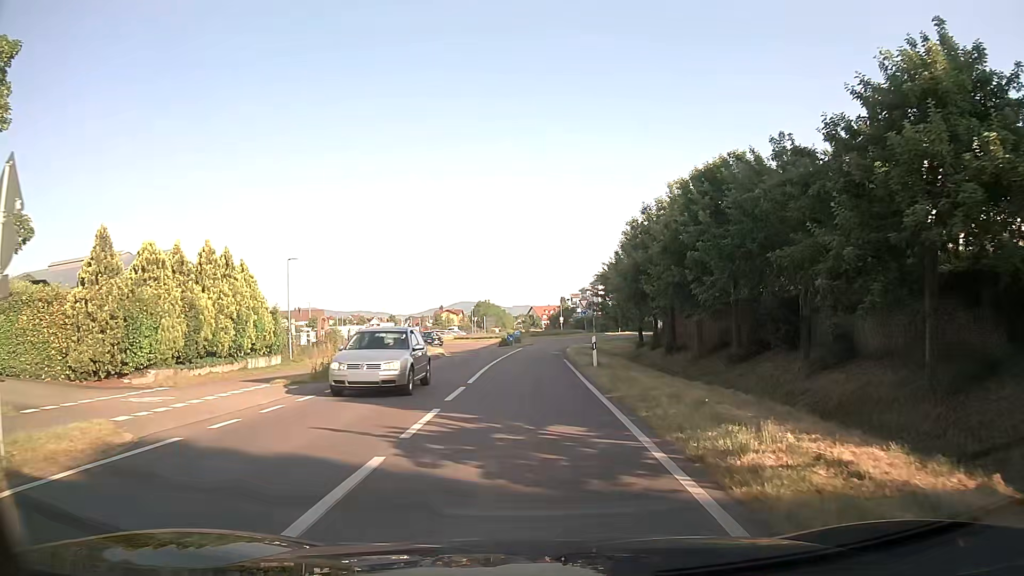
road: secondary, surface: asphalt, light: Day
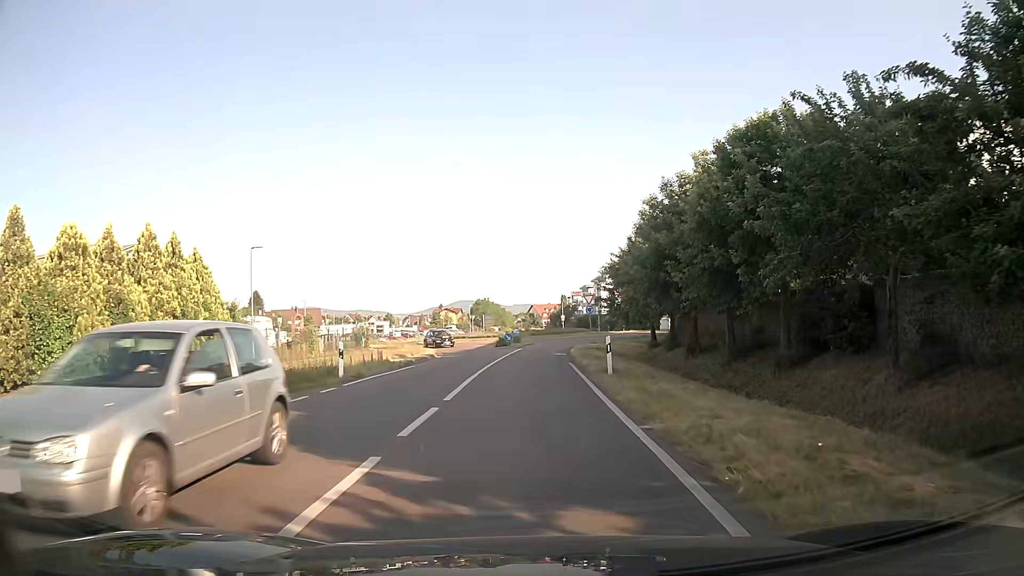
(0.0, +4.5) m; 0°
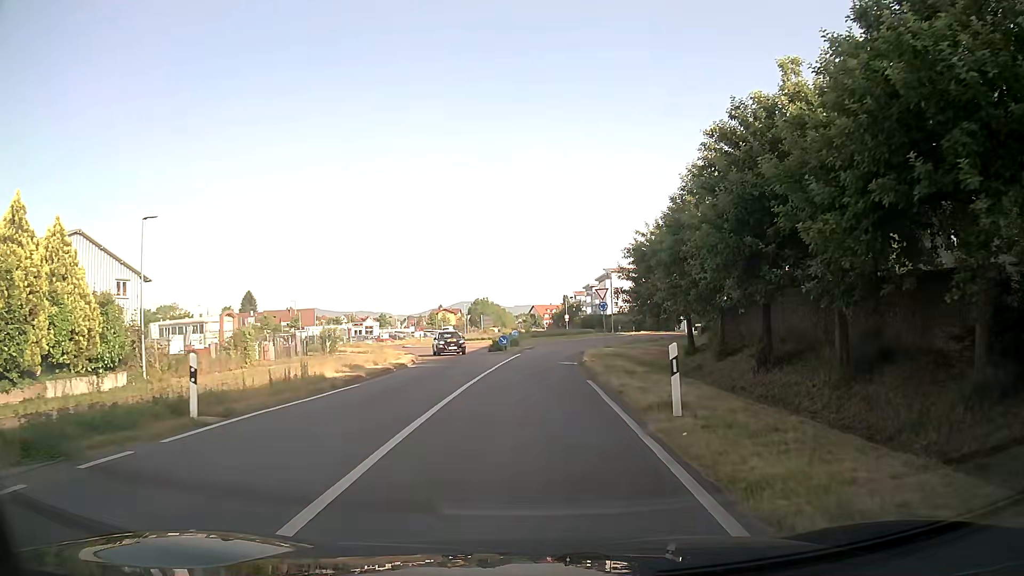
(0.0, +8.8) m; 0°
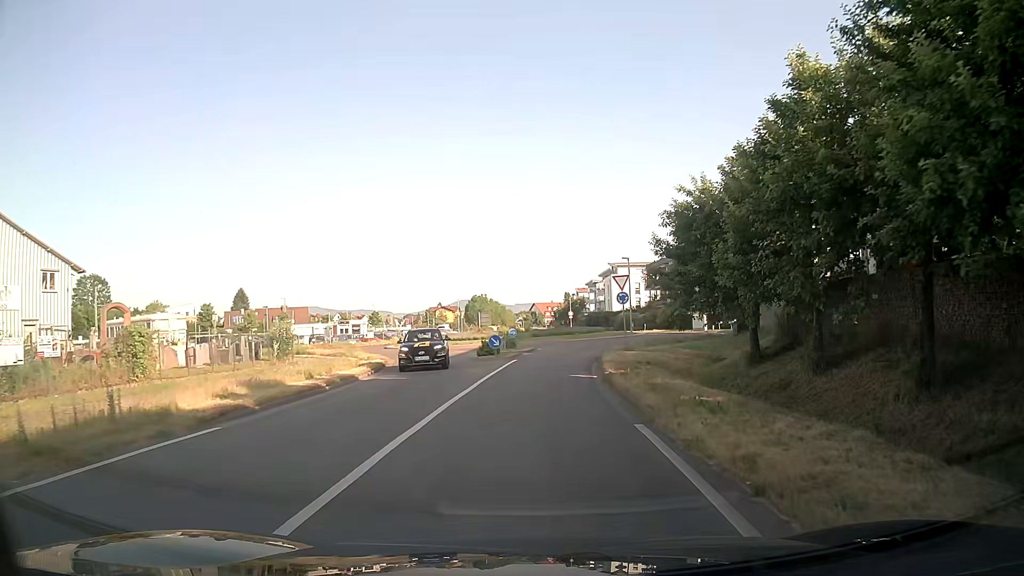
(0.0, +8.6) m; -1°
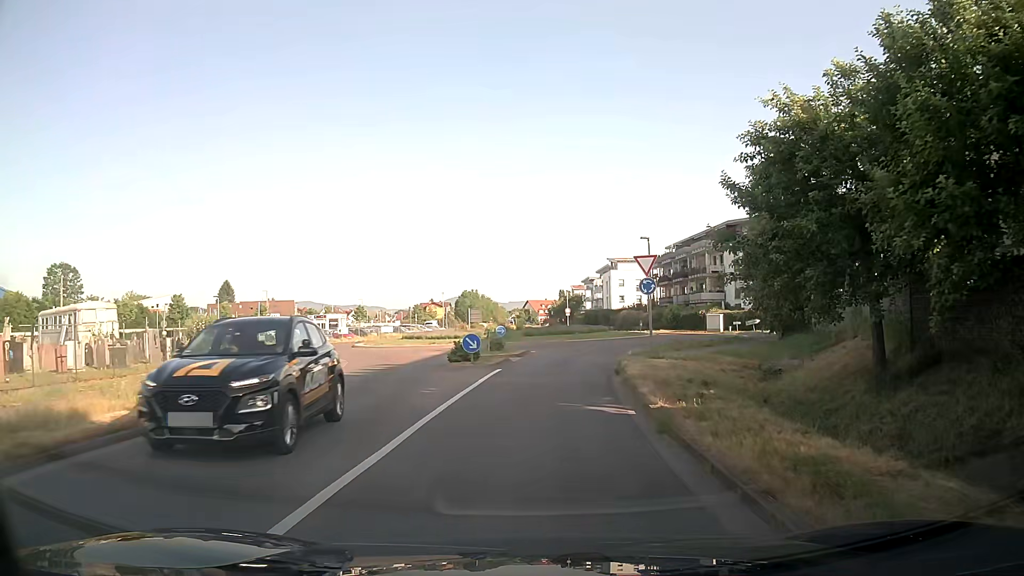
(+0.1, +8.3) m; 0°
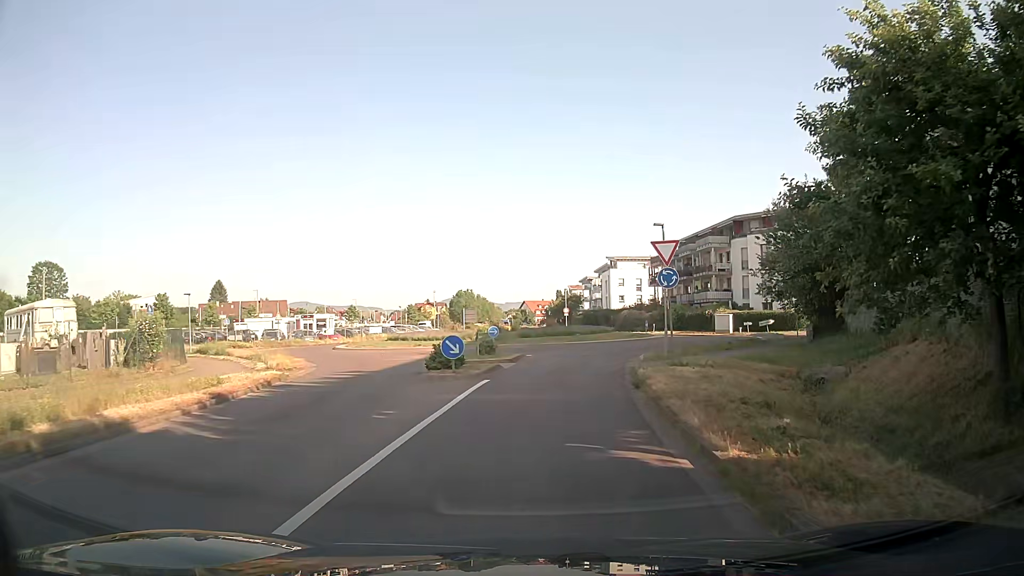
(+0.1, +4.1) m; +1°
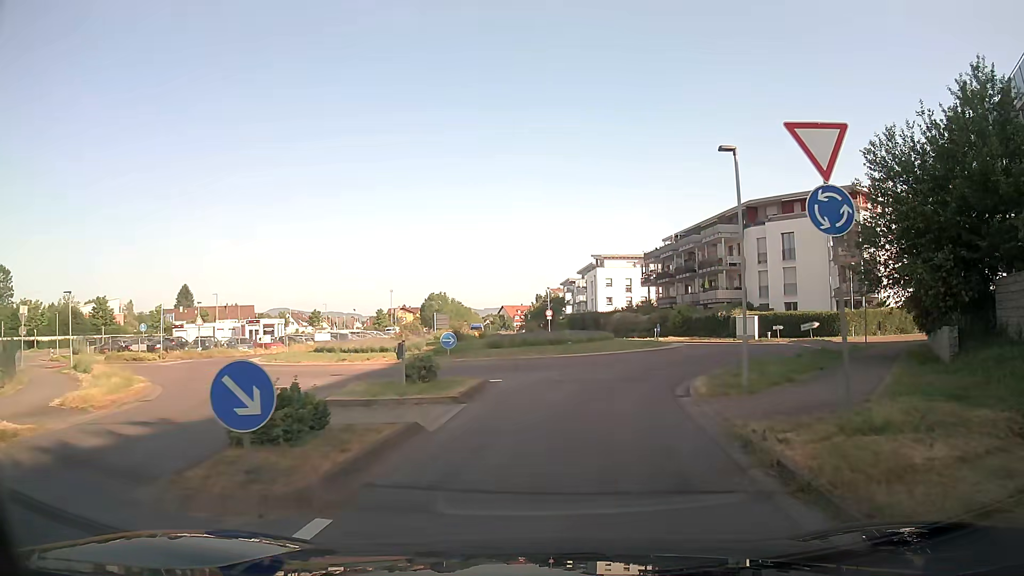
(+0.1, +11.7) m; +2°
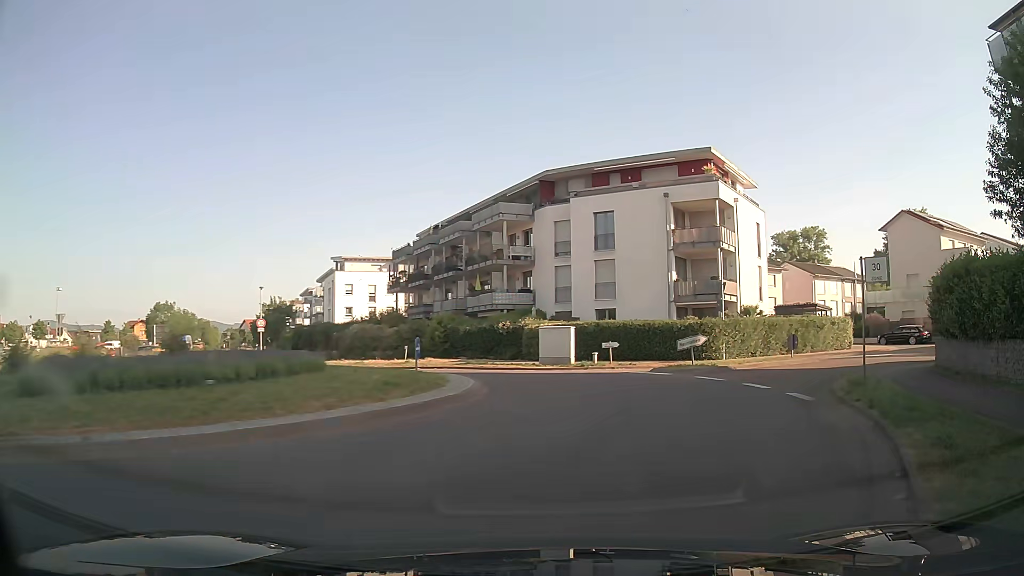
(+2.2, +17.5) m; +21°
(+2, +10) (+2, +20) (-4, +28) (-14, +30) (-22, +25) (-29, +18) (-37, +11) (-46, +8) (-56, +10) (-63, +17) m
